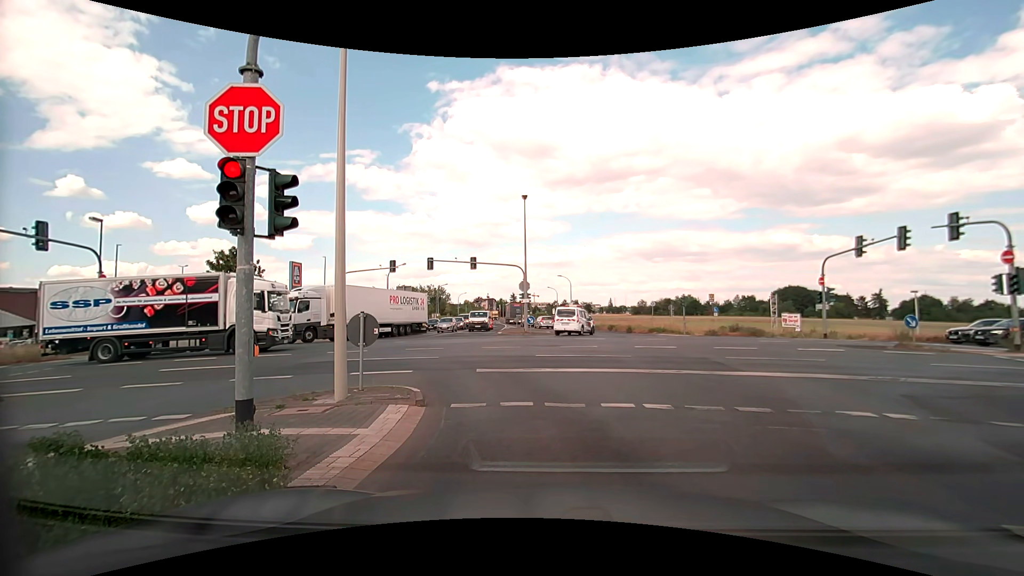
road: tertiary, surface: asphalt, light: Day
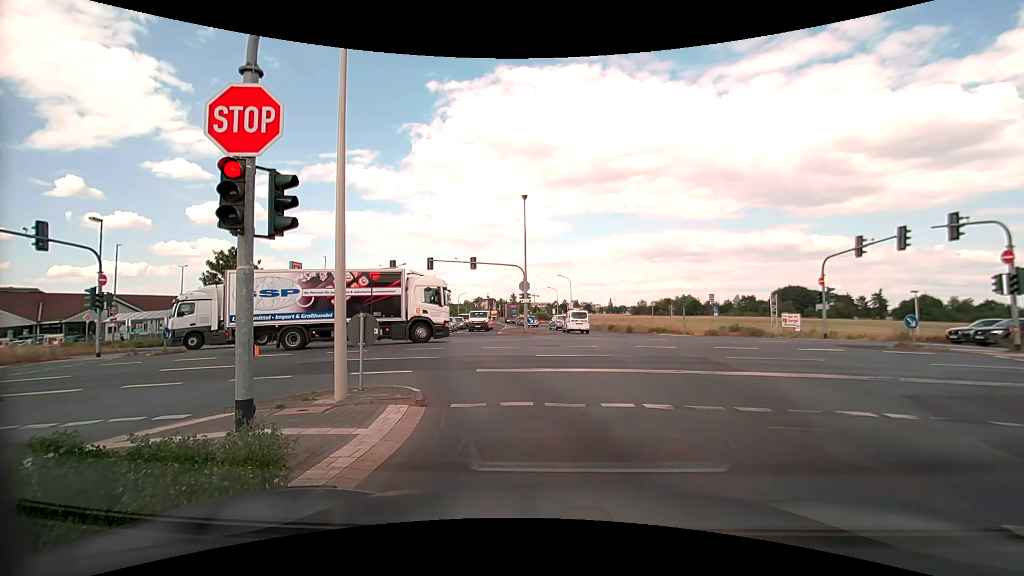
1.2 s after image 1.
(0.0, 0.0) m; 0°
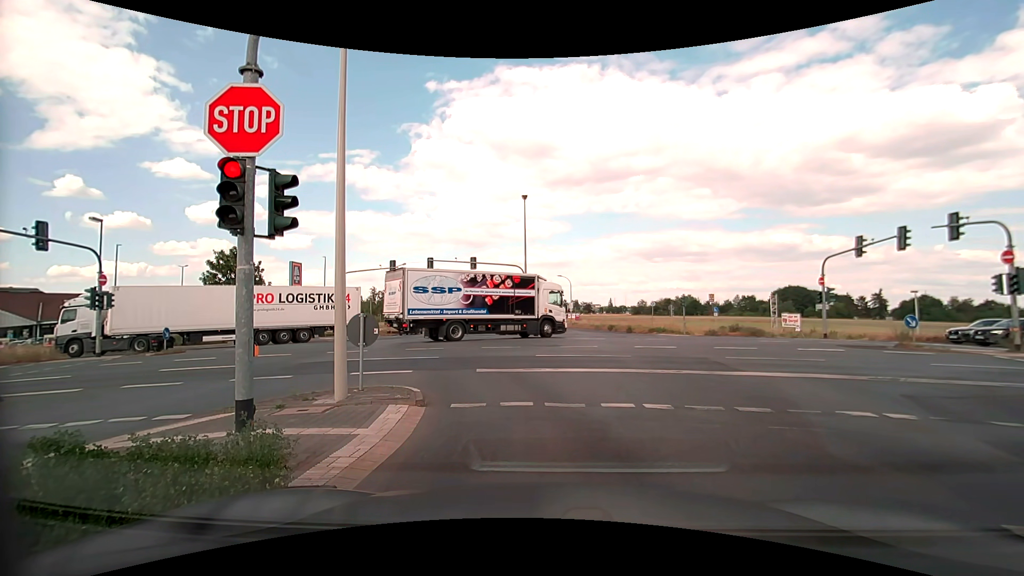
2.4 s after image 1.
(0.0, 0.0) m; 0°
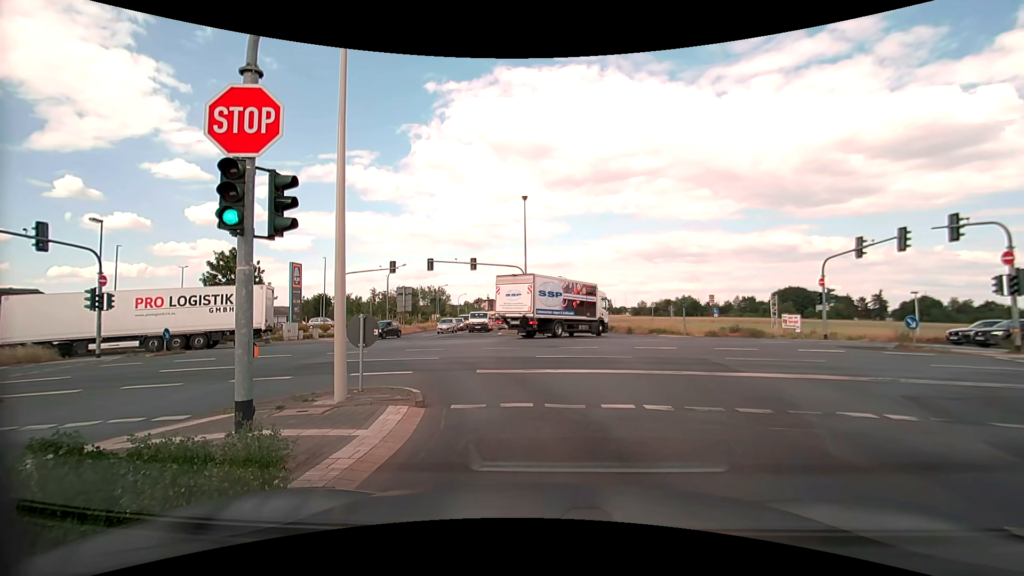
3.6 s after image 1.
(0.0, 0.0) m; 0°
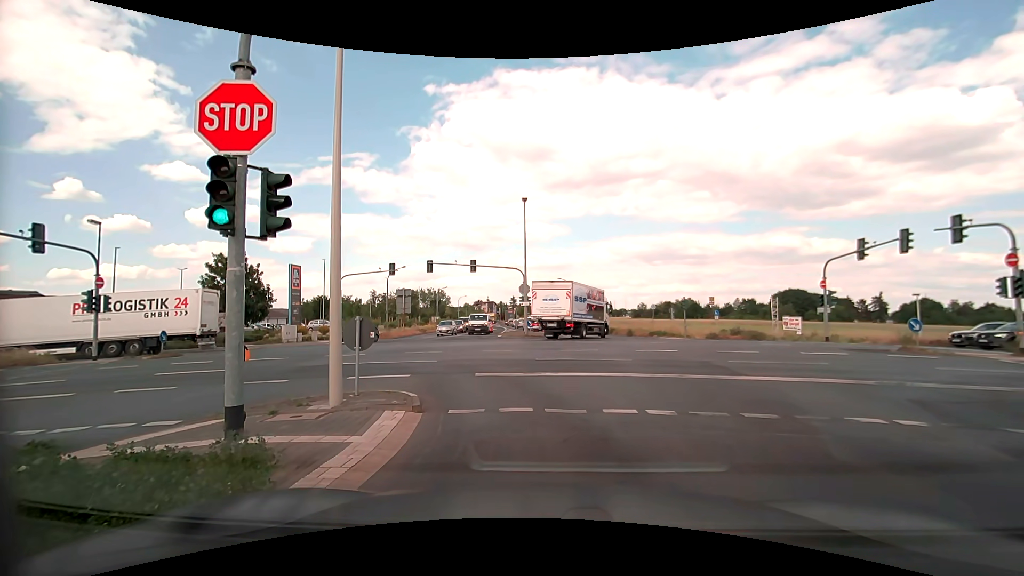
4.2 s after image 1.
(0.0, +0.2) m; 0°
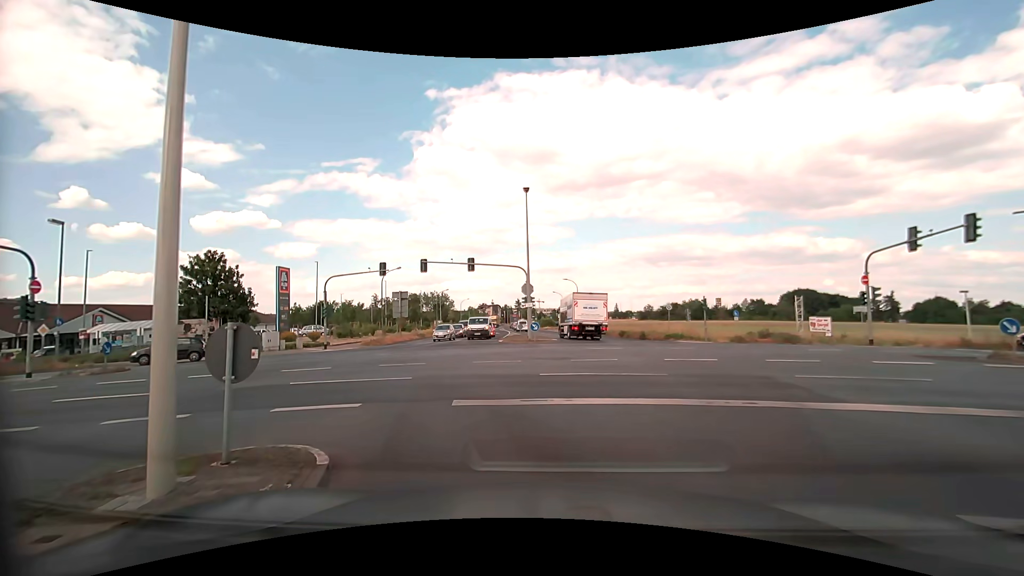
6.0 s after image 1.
(+0.1, +4.1) m; +2°
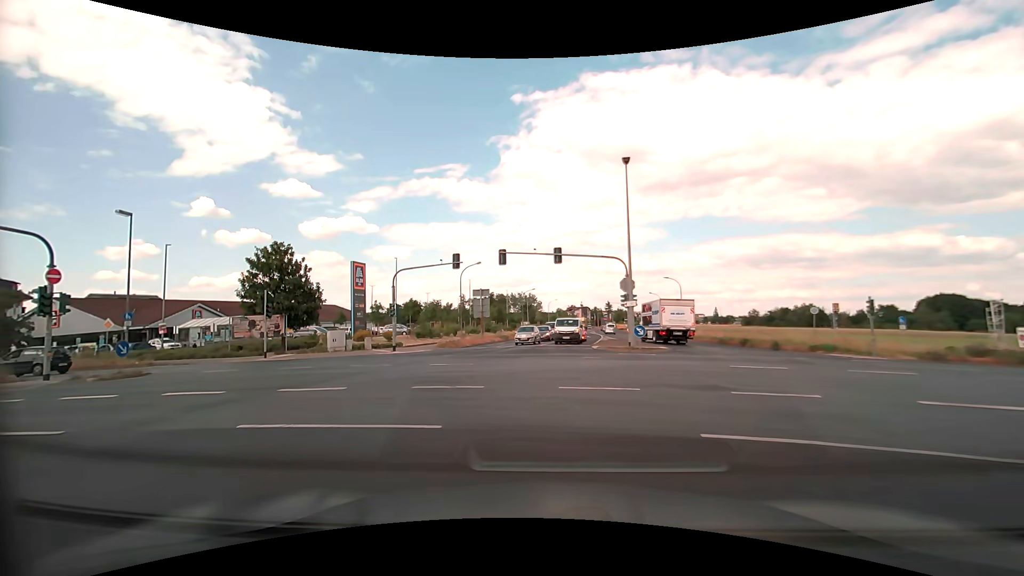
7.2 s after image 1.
(-0.5, +6.4) m; -10°
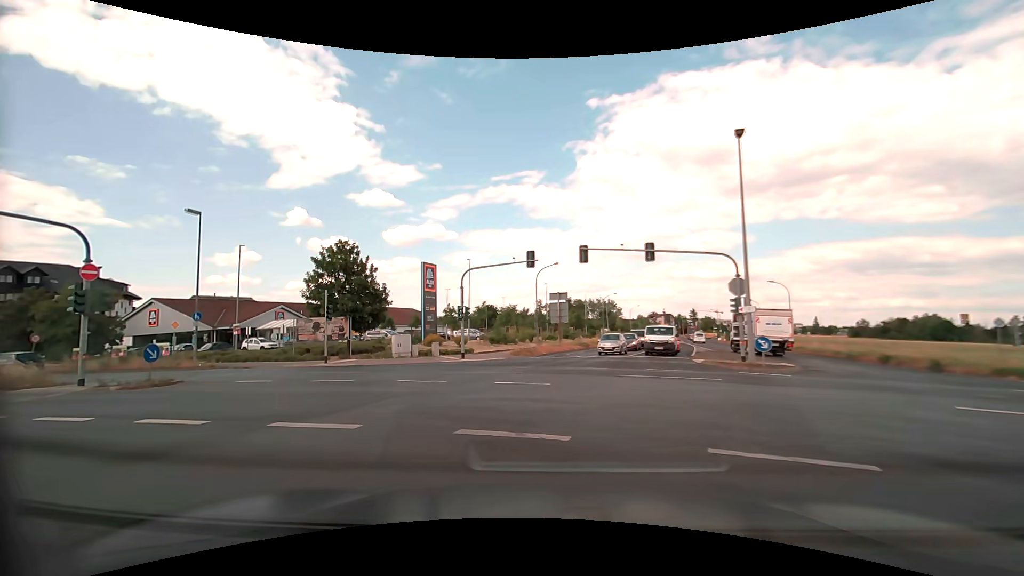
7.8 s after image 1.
(-0.3, +4.1) m; -8°
(-2, +10) (-8, +18) (-17, +22) (-26, +25) (-36, +28) (-46, +31) (-55, +34) (-65, +36) (-74, +39) (-84, +42) m
